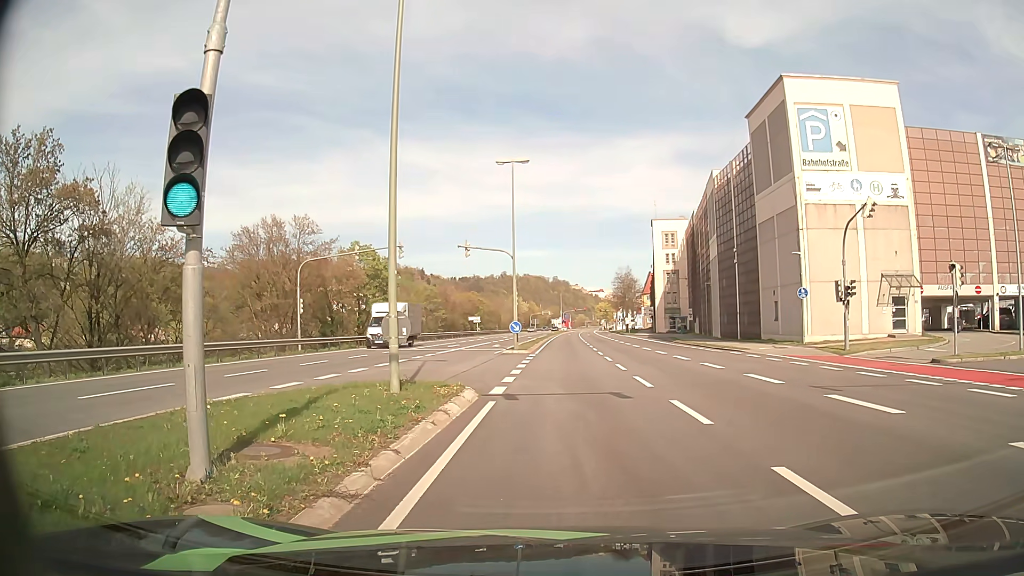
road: primary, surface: asphalt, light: Day
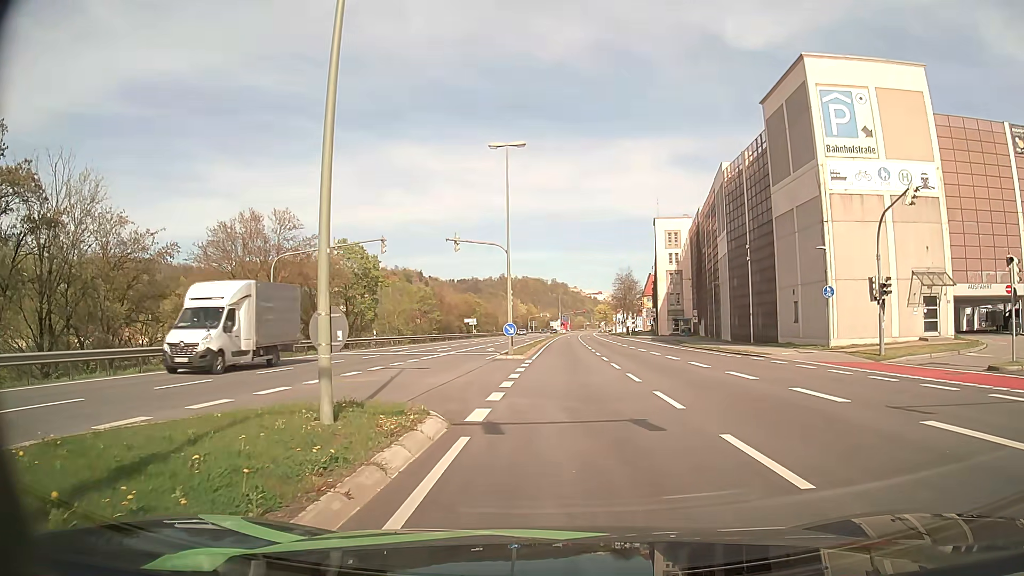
(0.0, +4.2) m; 0°
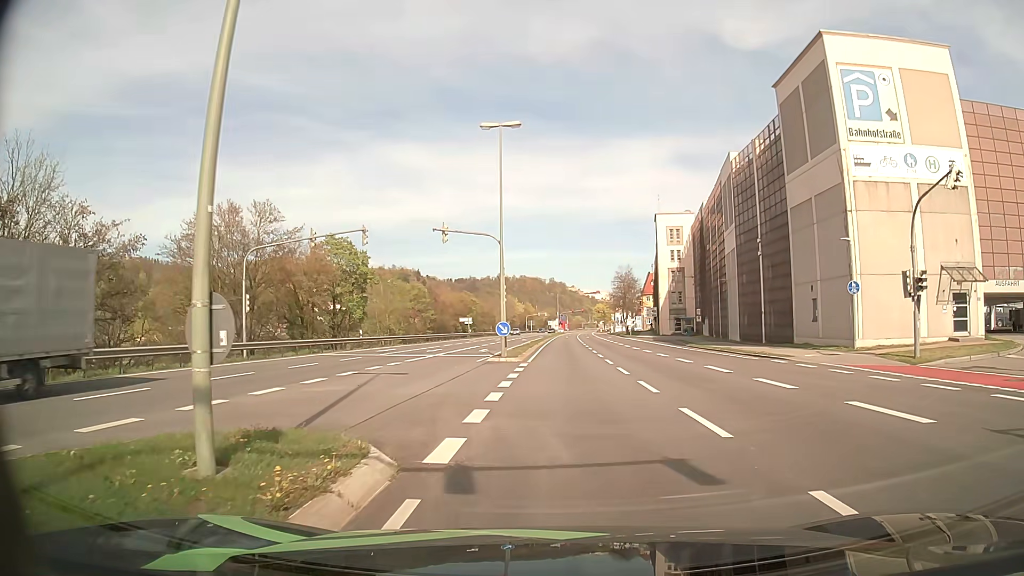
(0.0, +3.4) m; 0°
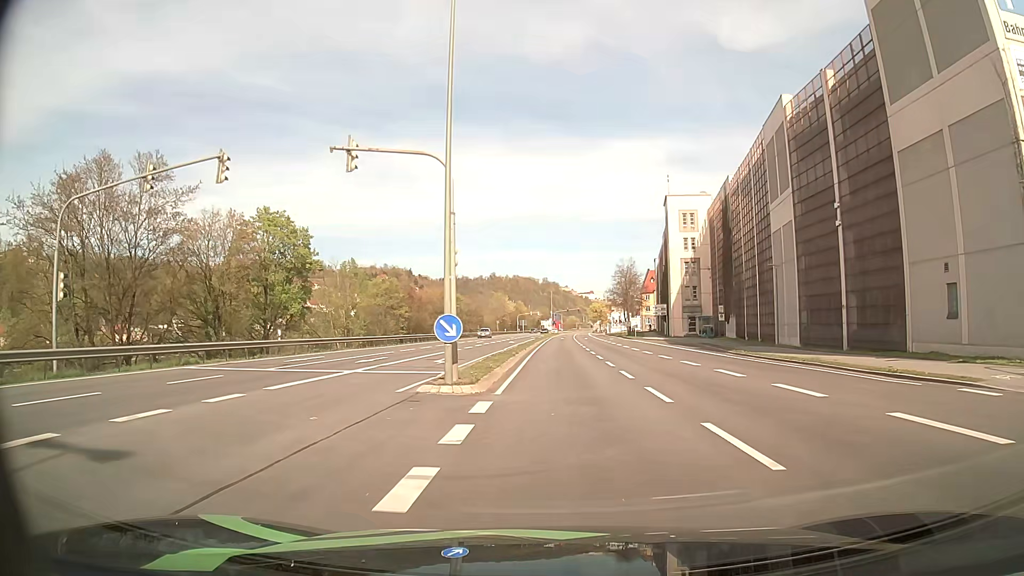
(0.0, +14.4) m; 0°
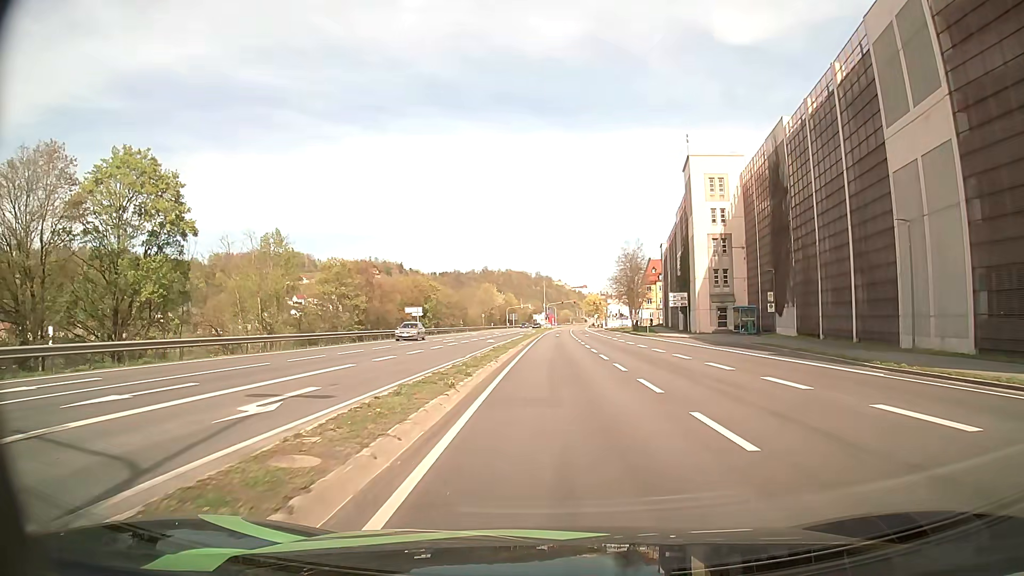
(+0.2, +17.5) m; +1°
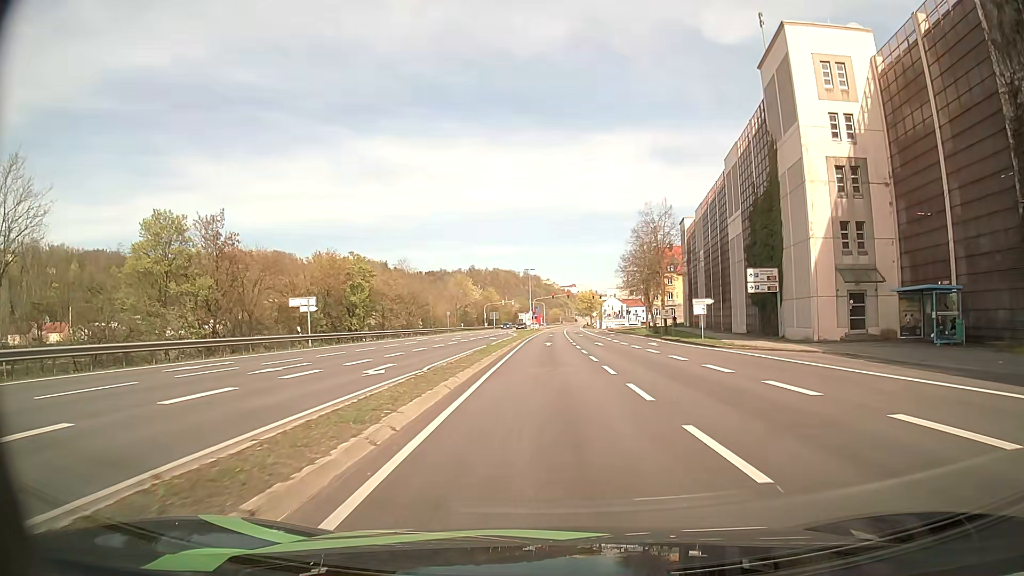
(+0.3, +31.6) m; +1°
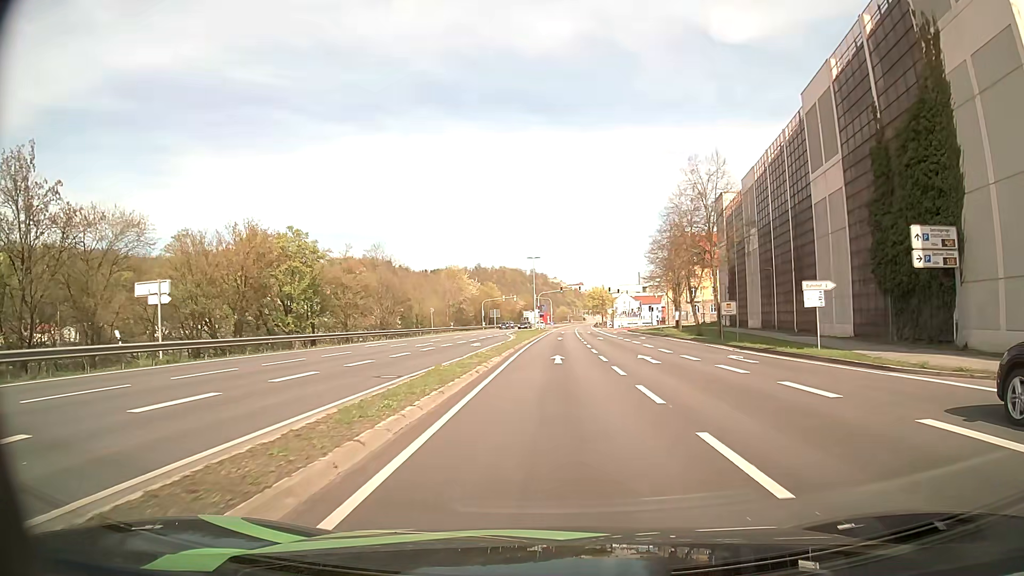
(-0.1, +18.5) m; -1°
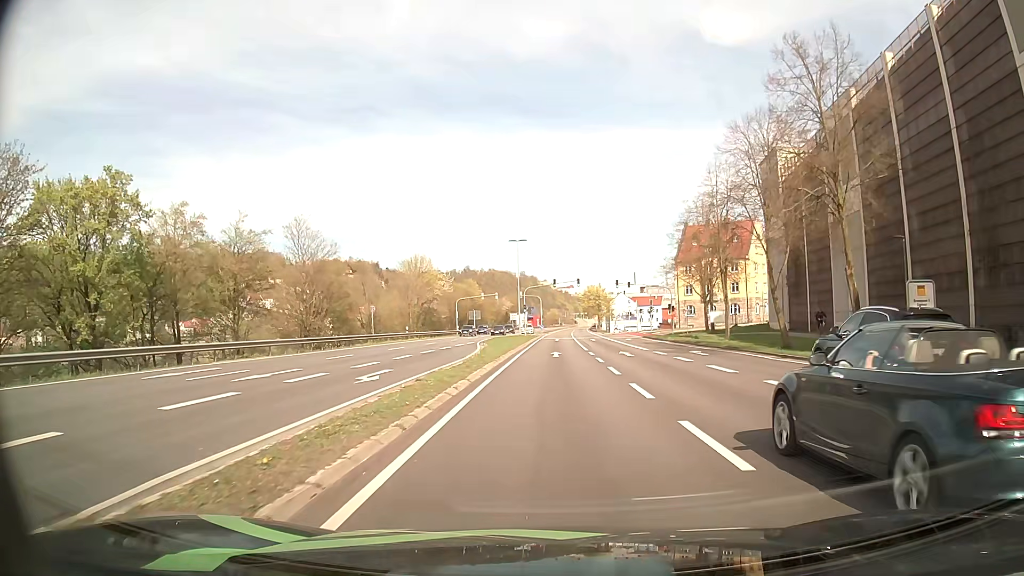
(+0.2, +22.9) m; +1°
(0, +10) (0, +20) (0, +30) (0, +40) (0, +50) (0, +60) (0, +70) (+1, +80) (+1, +90) (+1, +100) m
